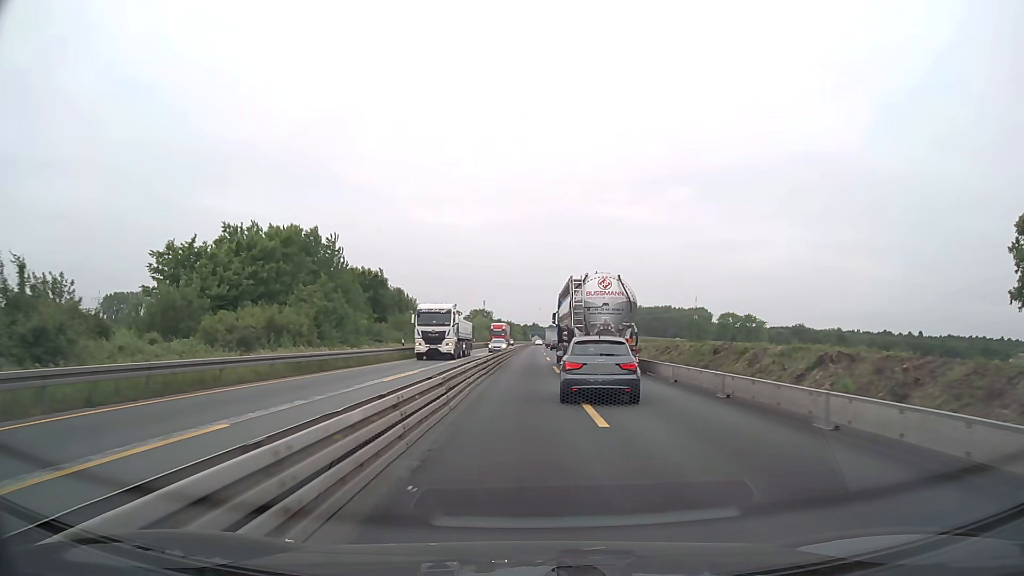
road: motorway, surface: asphalt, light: Day
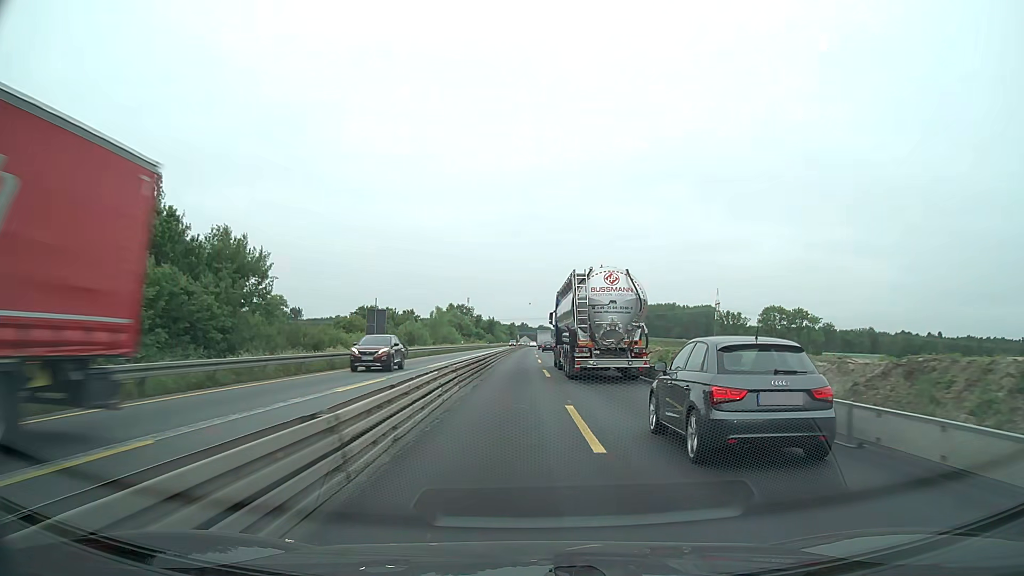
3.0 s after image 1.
(+0.8, +56.2) m; +1°
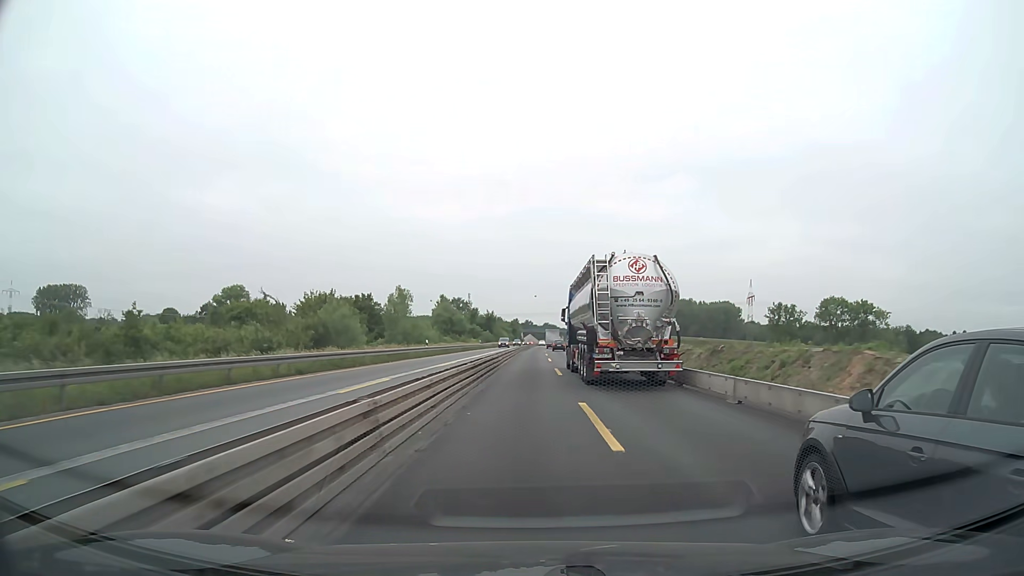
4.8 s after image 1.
(-0.2, +36.1) m; 0°
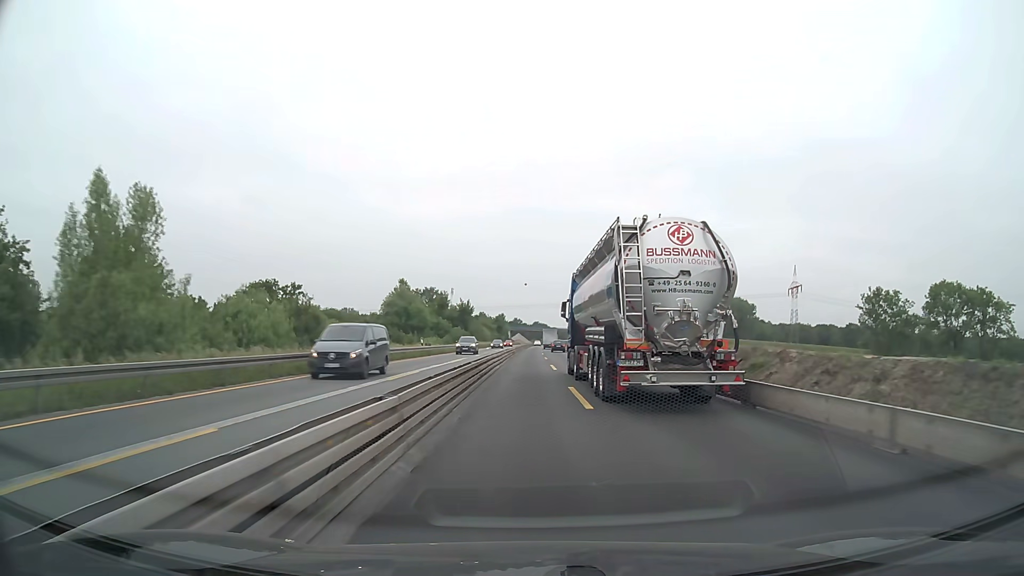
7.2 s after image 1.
(+0.4, +49.2) m; +1°
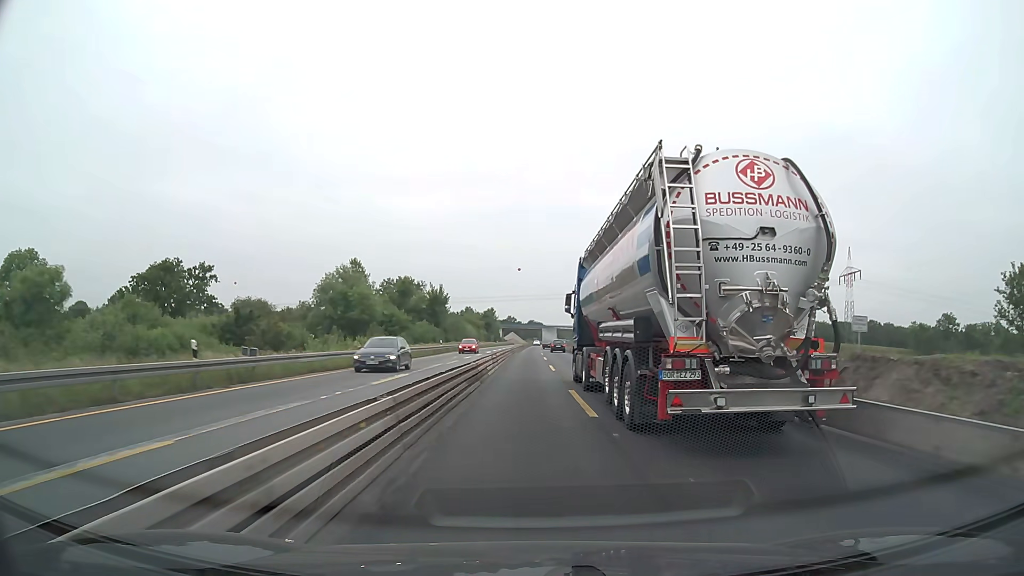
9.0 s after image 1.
(+0.2, +37.4) m; +1°
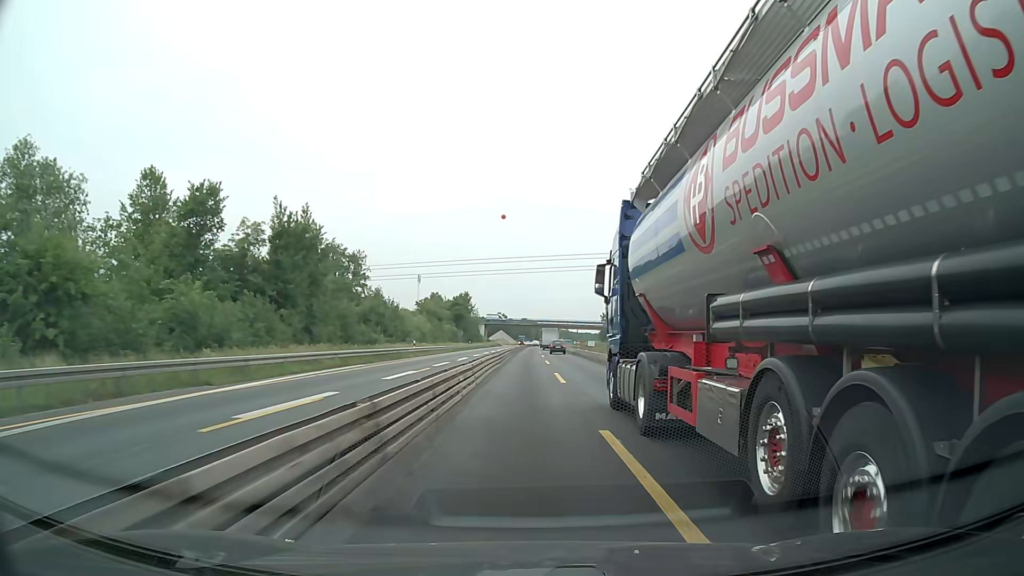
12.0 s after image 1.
(+0.3, +63.0) m; +1°
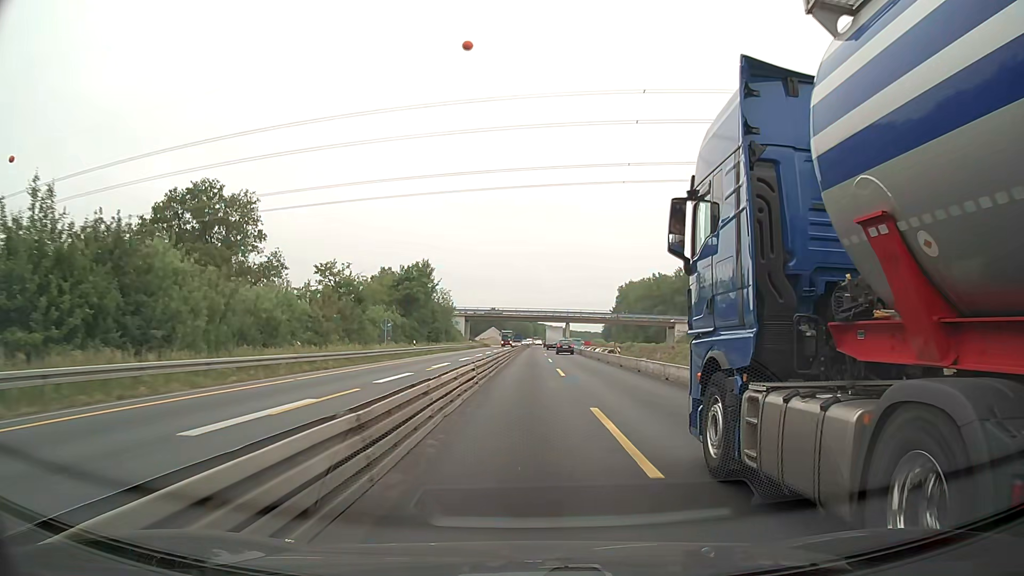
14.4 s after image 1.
(+0.1, +50.6) m; 0°
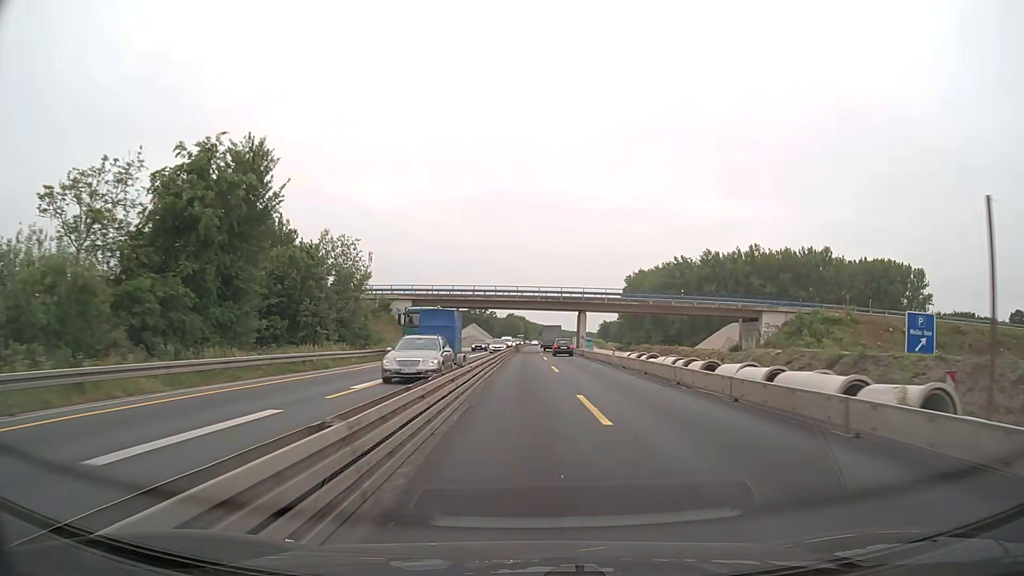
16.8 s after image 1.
(+0.6, +50.7) m; +1°
(0, +10) (0, +20) (0, +30) (0, +40) (0, +50) (0, +60) (0, +70) (0, +80) (0, +90) (+1, +100) m
